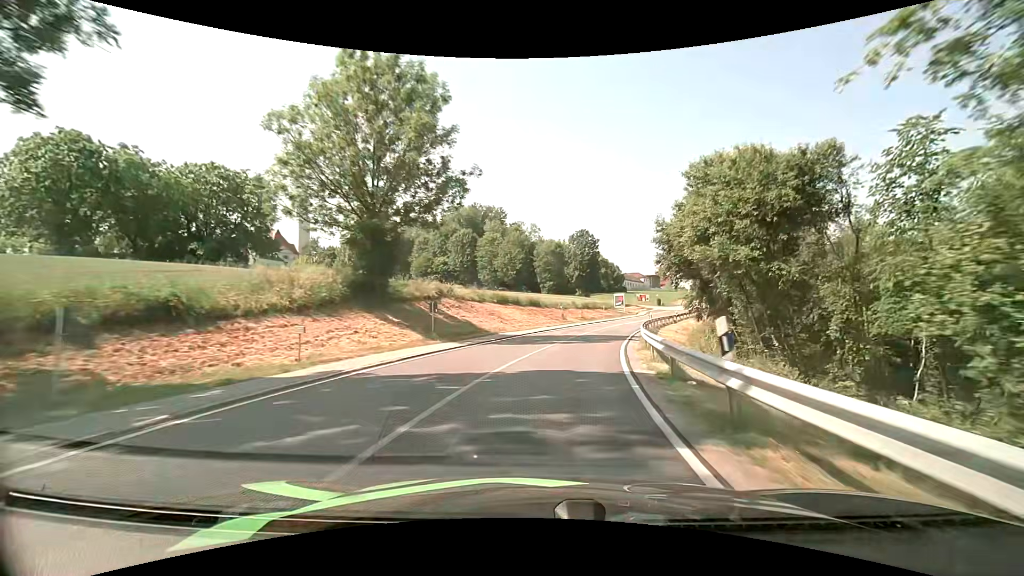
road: tertiary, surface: asphalt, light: Day
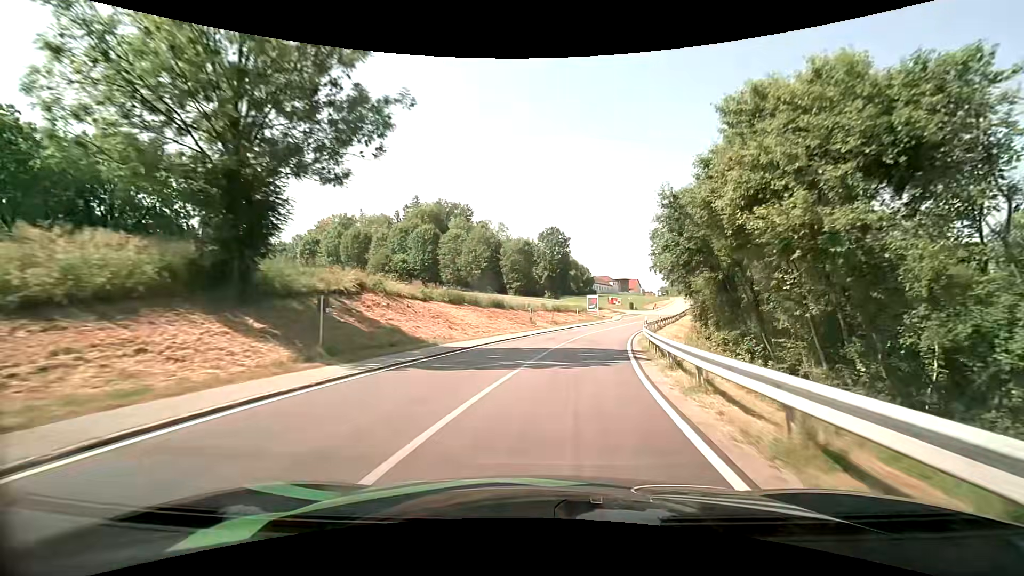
(+0.2, +9.3) m; +3°
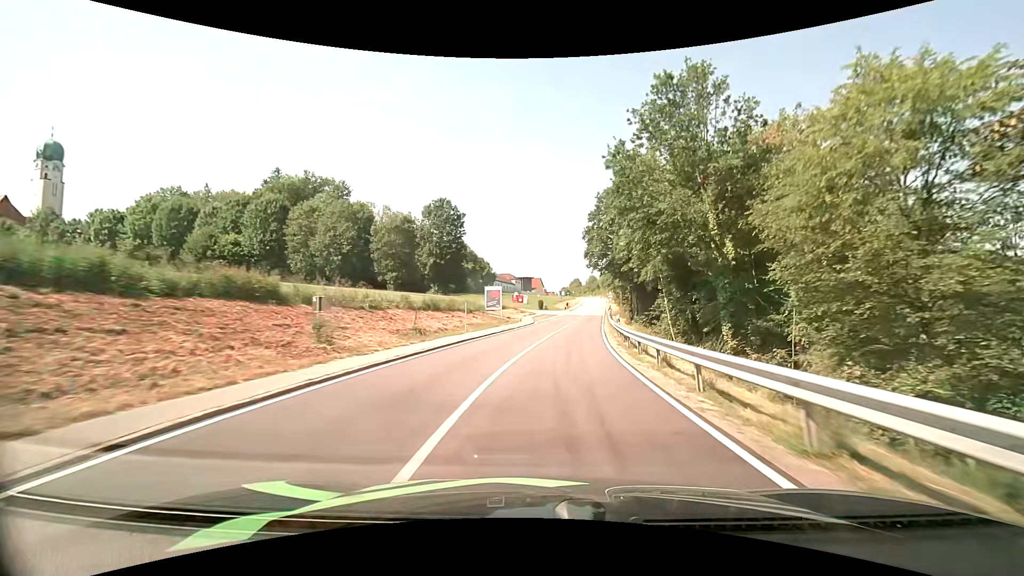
(+2.9, +28.2) m; +12°
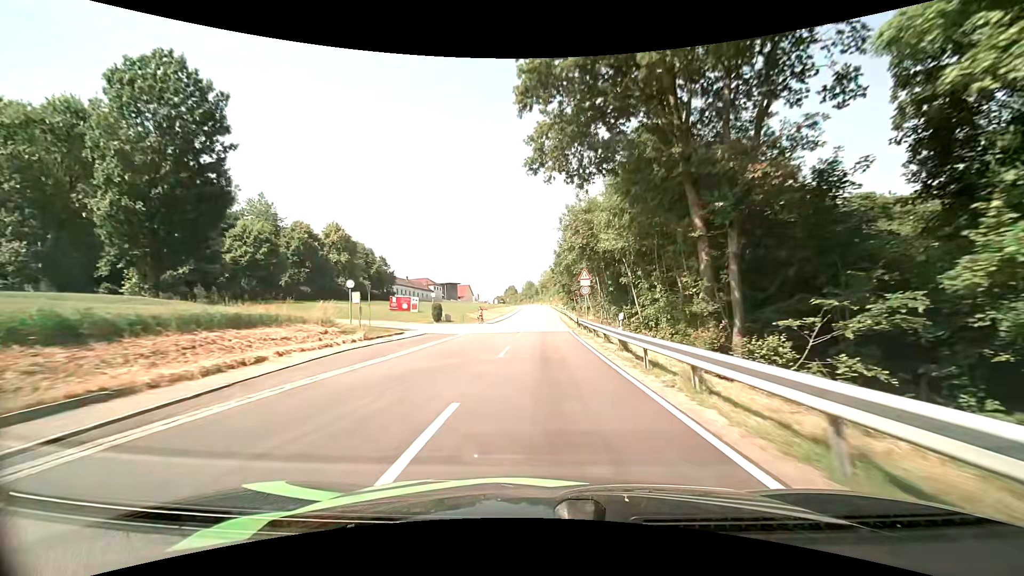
(+4.0, +49.4) m; +7°
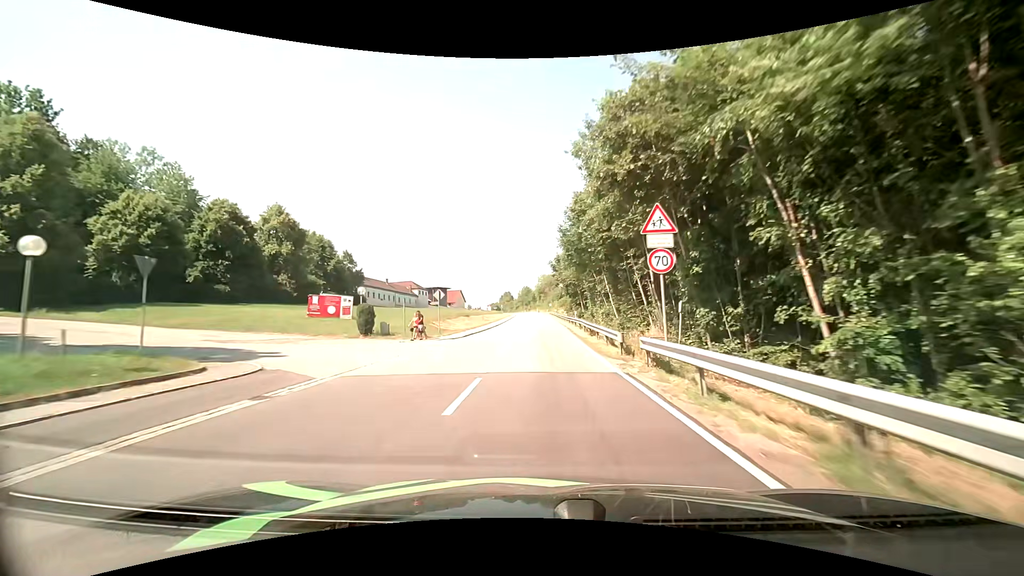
(0.0, +20.5) m; -1°
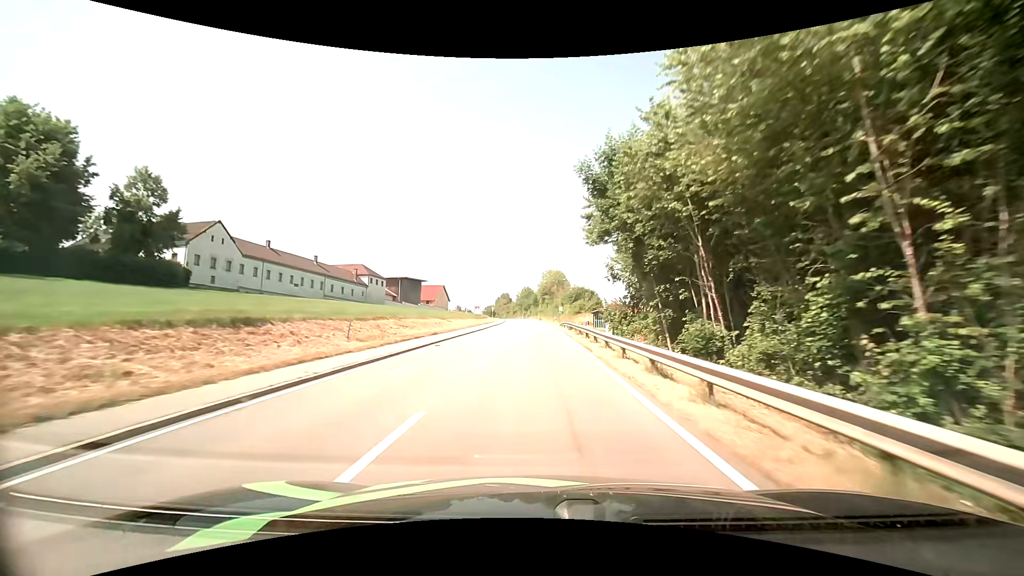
(+0.8, +52.4) m; 0°
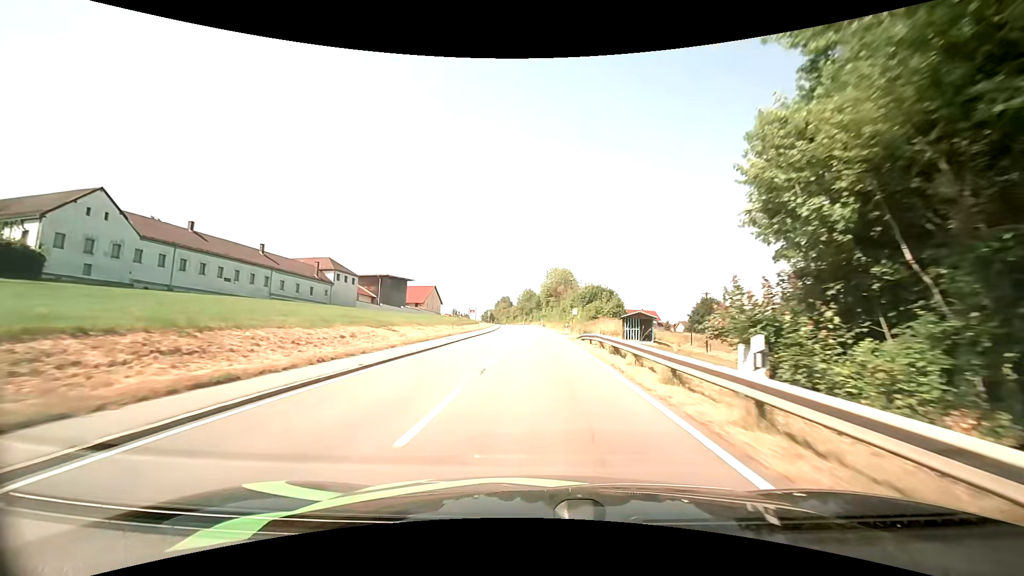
(0.0, +21.6) m; 0°
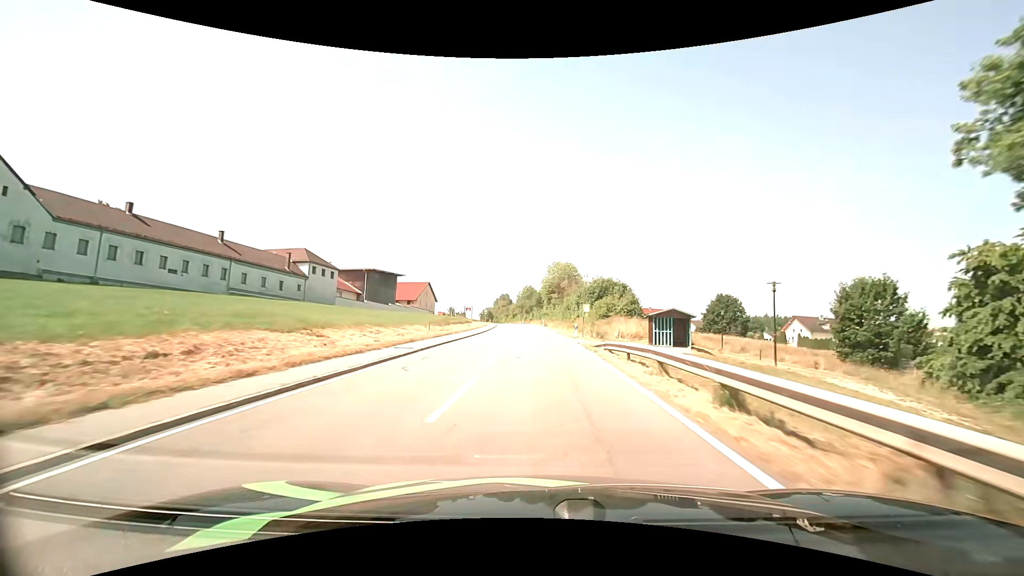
(+0.1, +10.9) m; 0°
(0, +10) (0, +20) (0, +30) (0, +40) (0, +50) (0, +60) (-1, +70) (-1, +80) (-2, +90) (-3, +100) m
